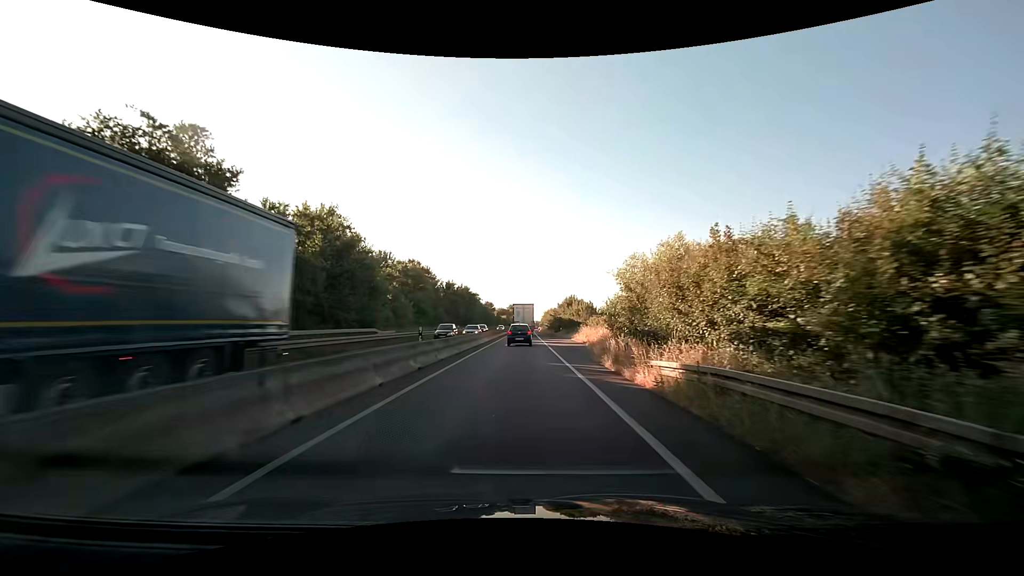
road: trunk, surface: asphalt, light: Day
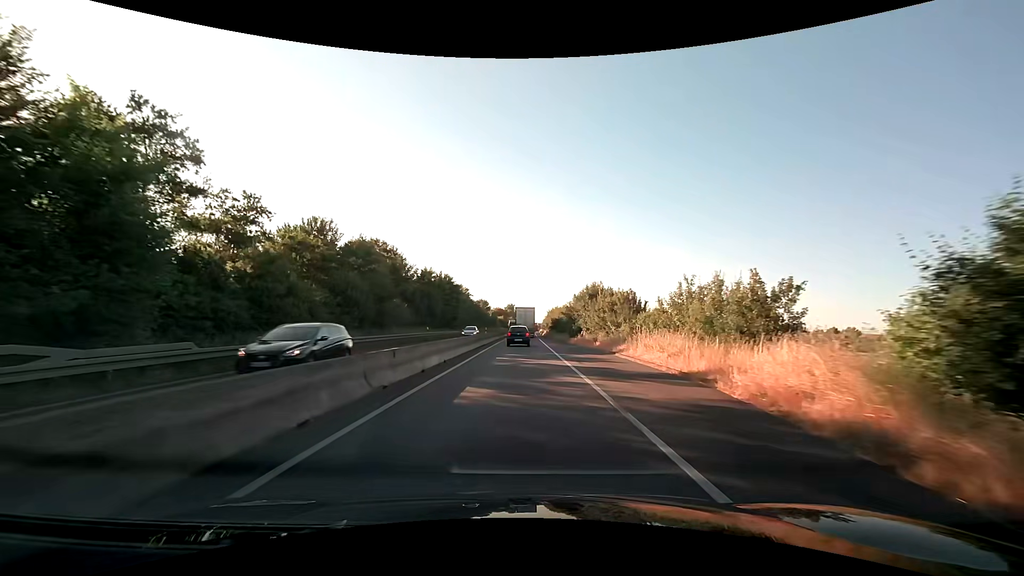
(0.0, +24.4) m; 0°
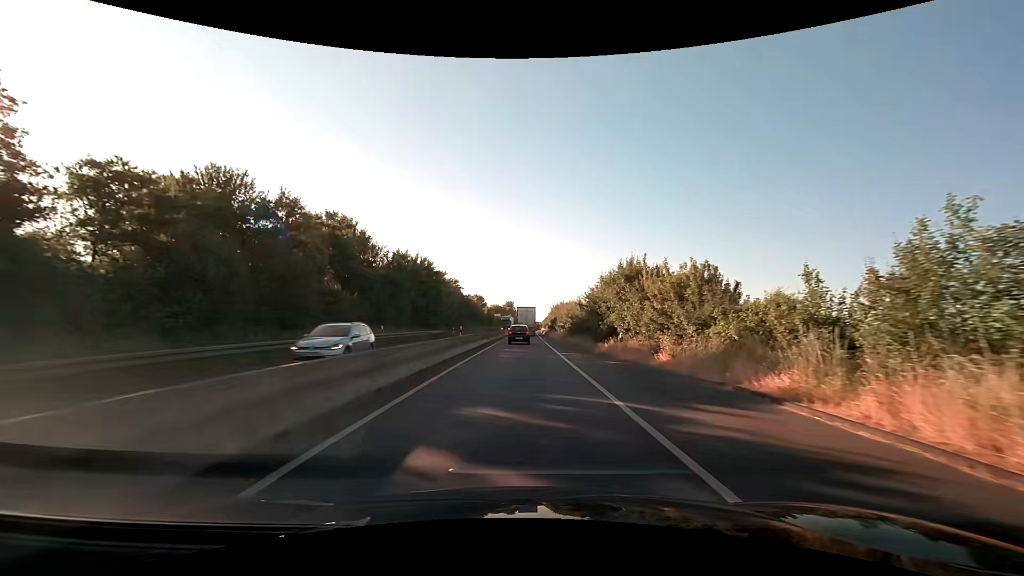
(-0.1, +16.9) m; 0°
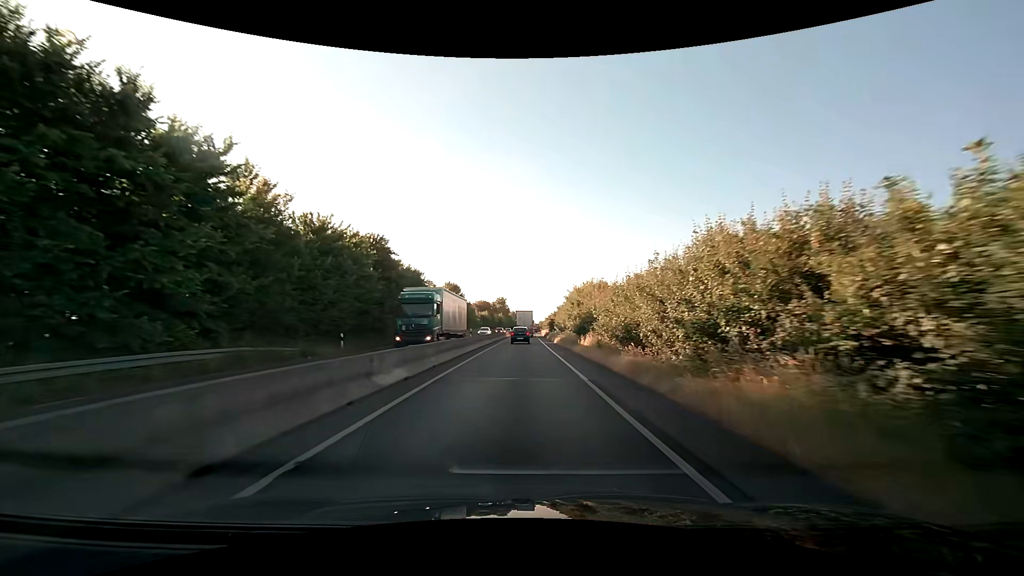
(+0.4, +46.0) m; +1°
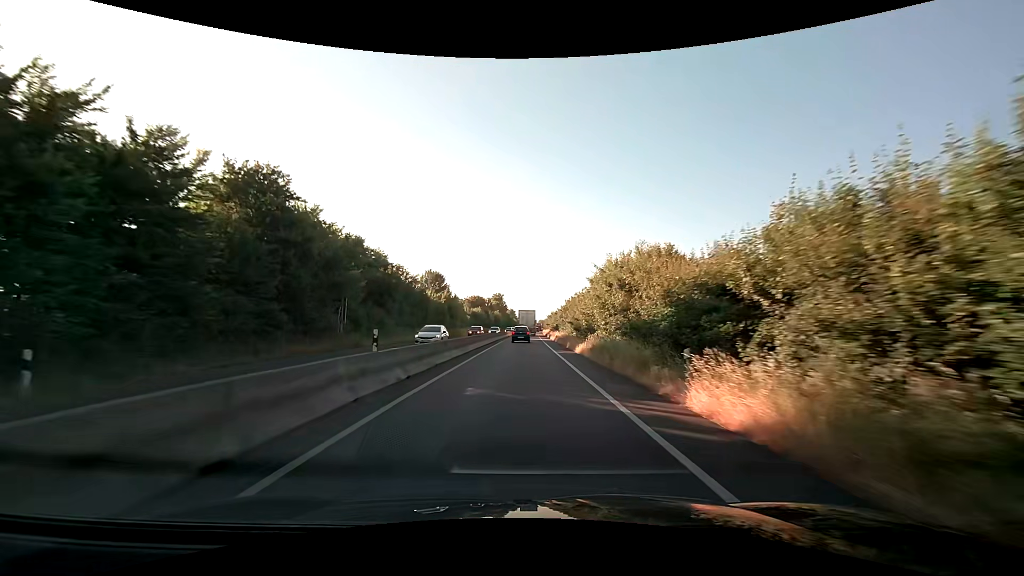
(0.0, +20.1) m; 0°
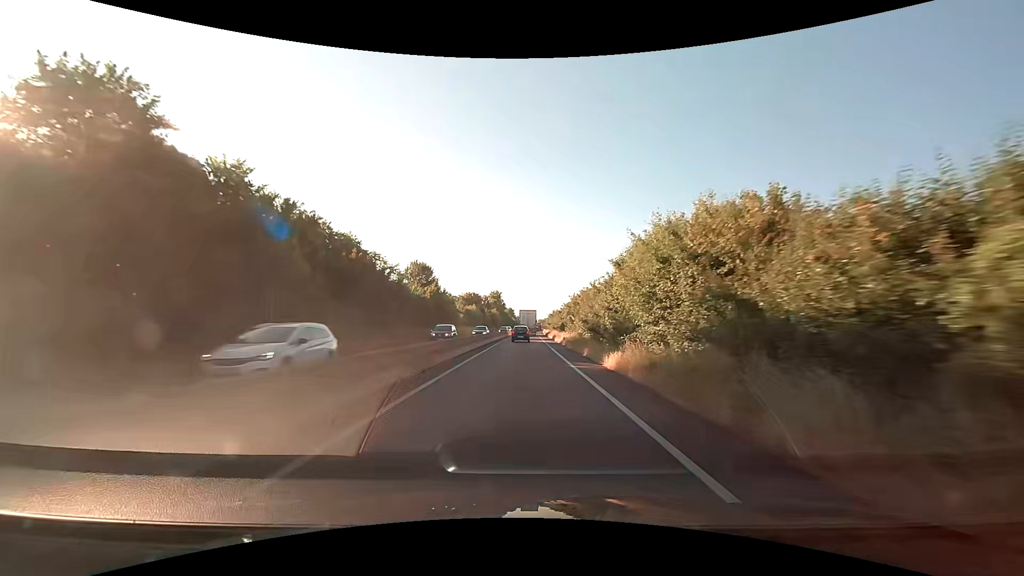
(0.0, +10.3) m; 0°
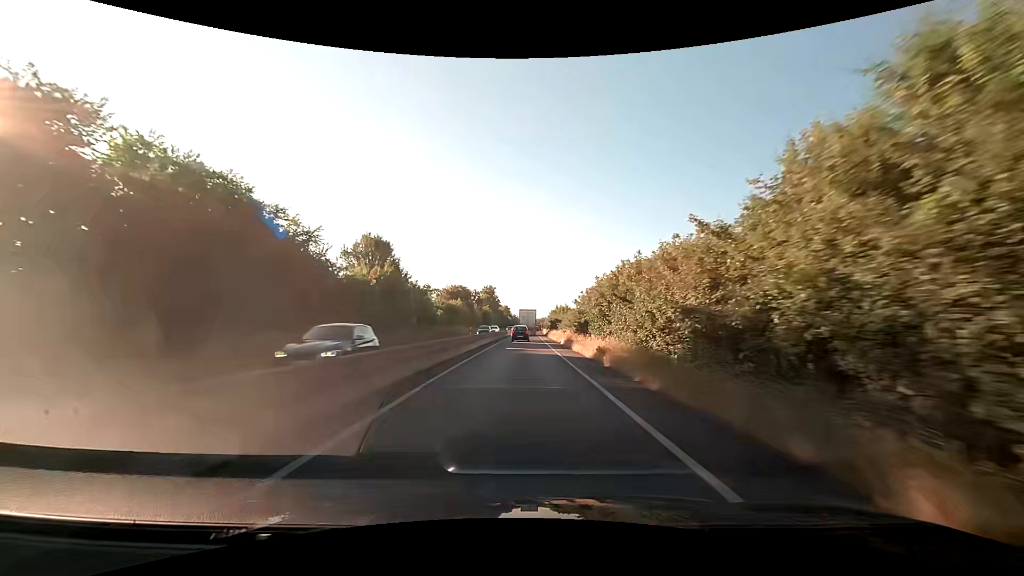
(+0.1, +21.1) m; 0°
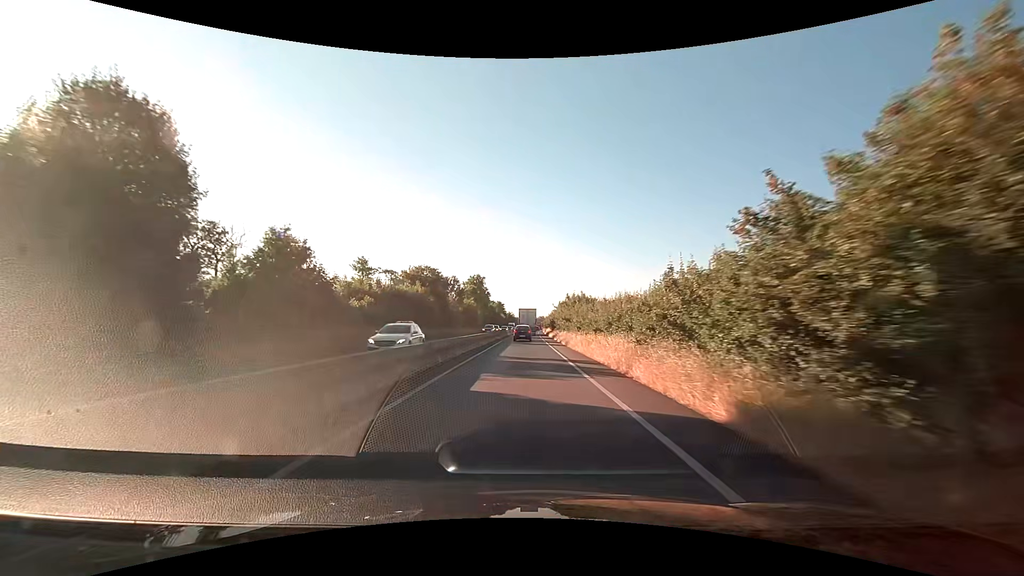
(+0.1, +32.5) m; 0°
(0, +10) (0, +20) (0, +30) (0, +40) (0, +50) (+1, +60) (+1, +70) (+1, +80) (+1, +90) (+2, +100) m
